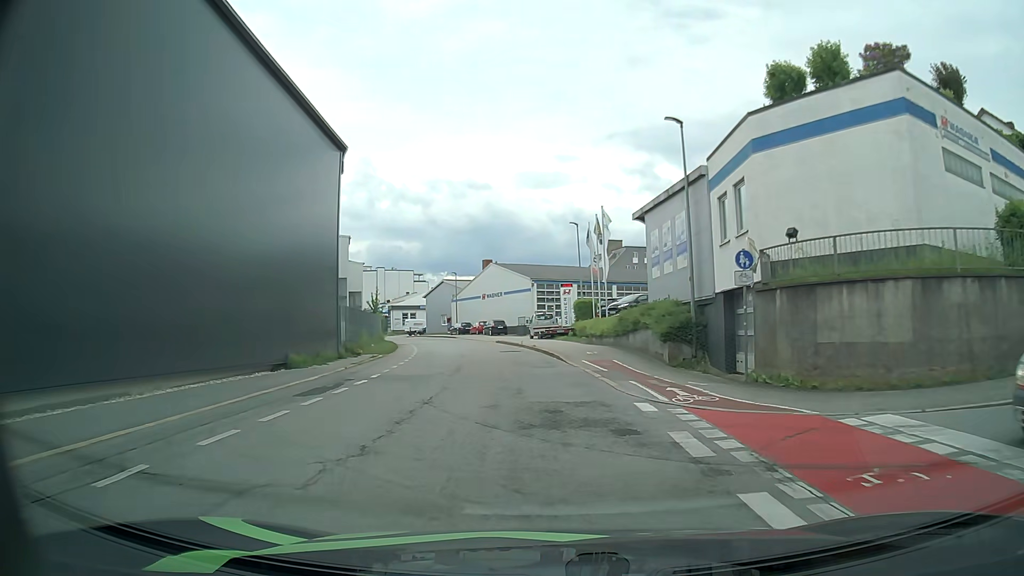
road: residential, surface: asphalt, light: Day
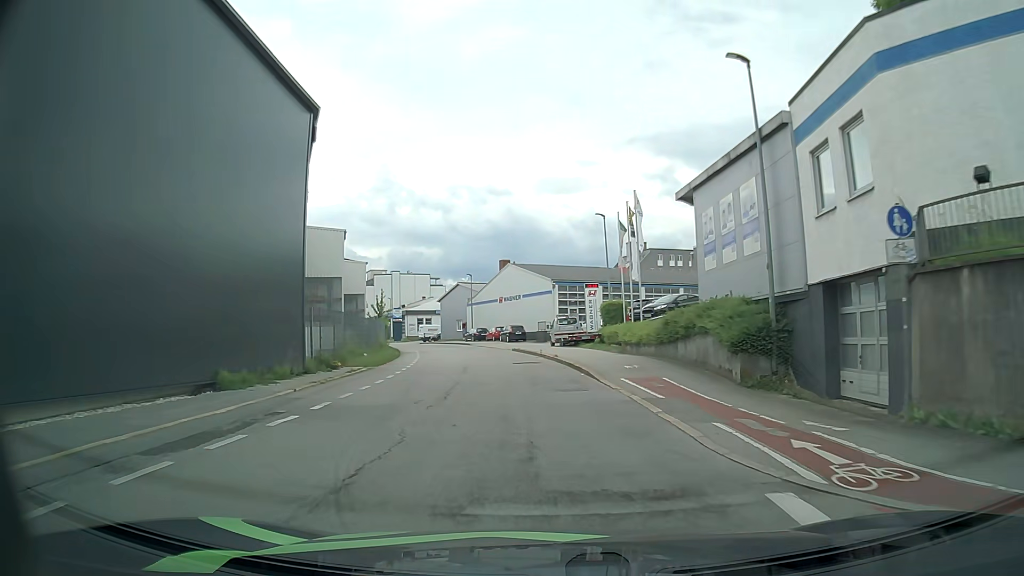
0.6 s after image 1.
(-0.2, +6.0) m; -3°
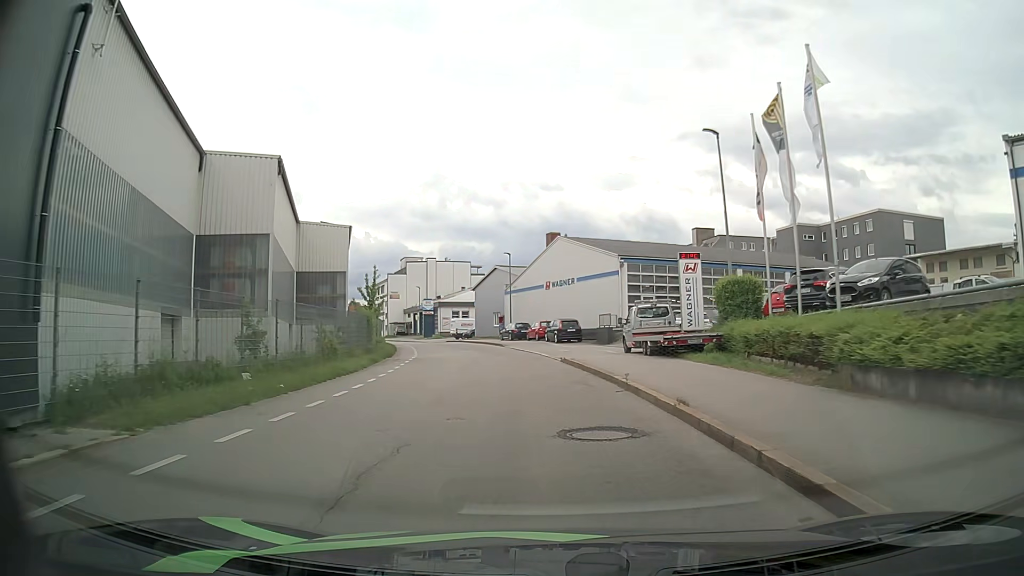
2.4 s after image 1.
(-0.6, +18.3) m; -4°
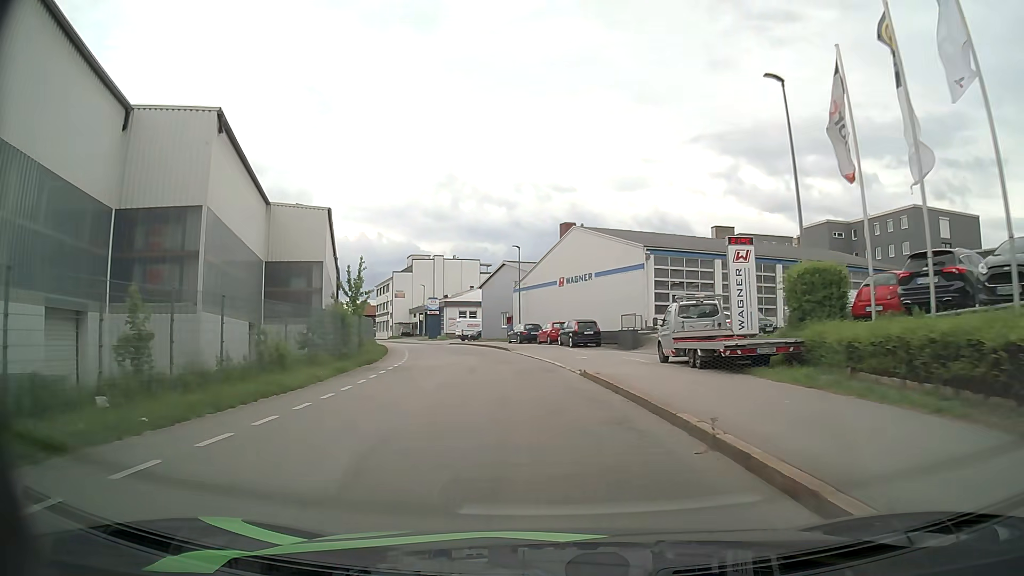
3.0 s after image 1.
(-0.1, +6.3) m; -2°
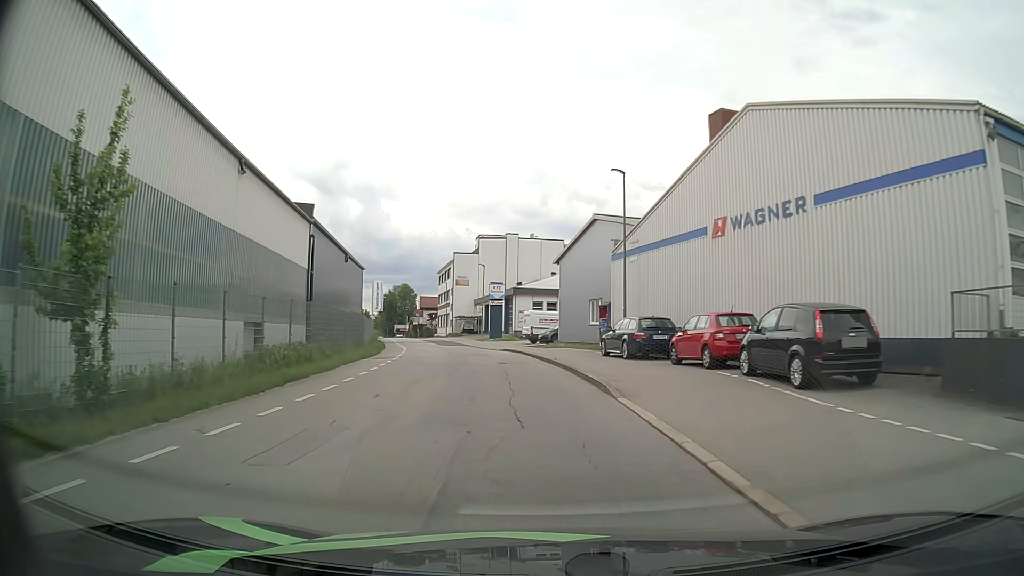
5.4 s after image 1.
(-1.4, +26.2) m; -7°
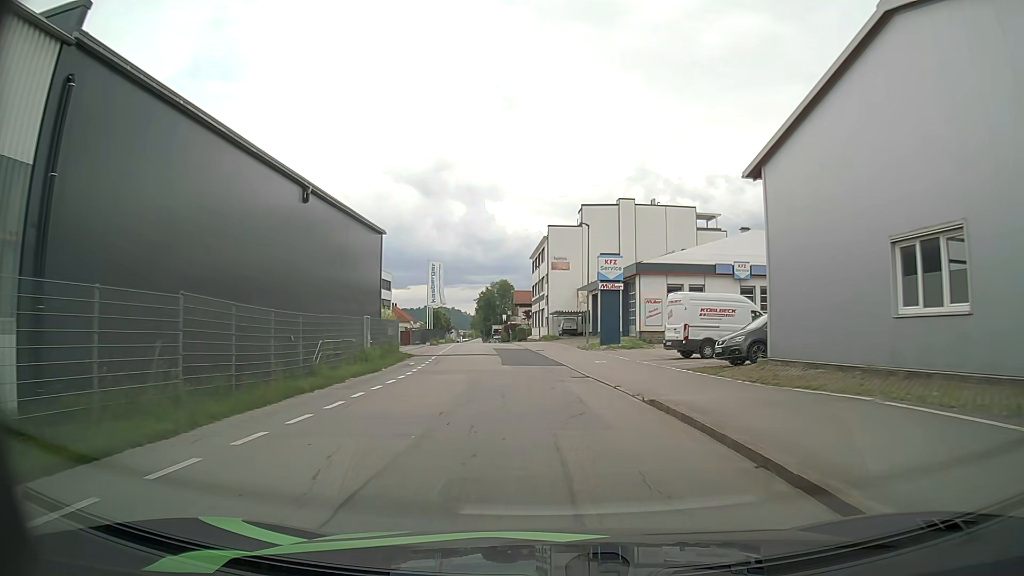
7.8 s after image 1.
(-2.1, +27.5) m; -9°
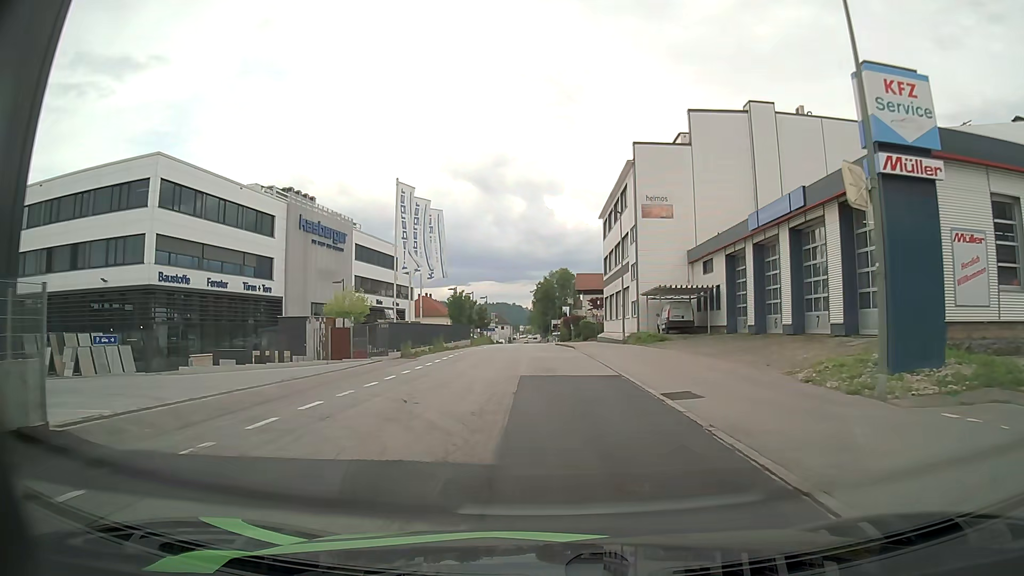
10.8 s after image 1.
(-1.4, +31.8) m; -4°
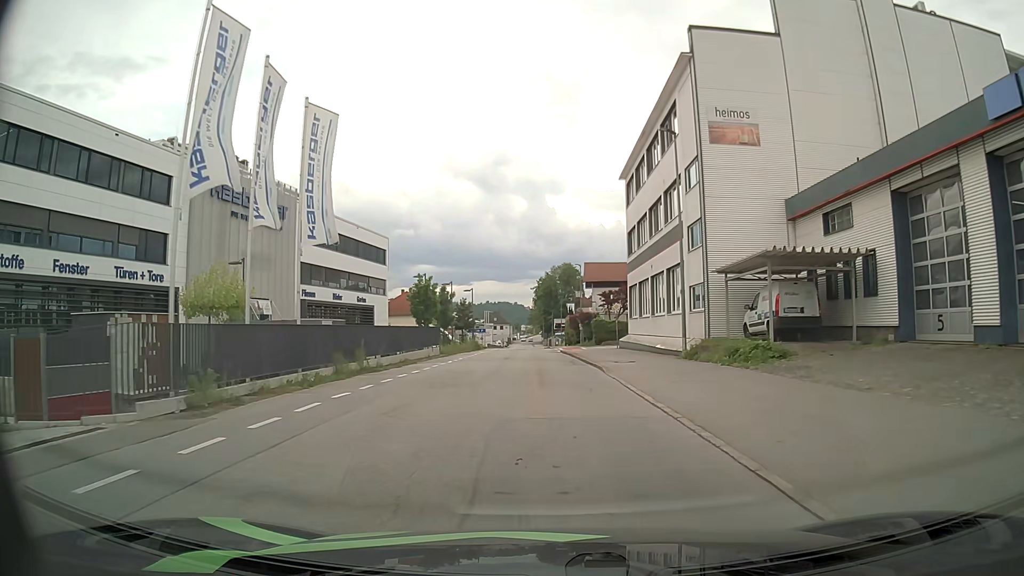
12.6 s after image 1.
(-0.2, +17.9) m; -1°
(0, +10) (0, +20) (0, +30) (0, +40) (-1, +50) (-1, +60) (-1, +70) (-2, +80) (-2, +90) (-2, +100) m
